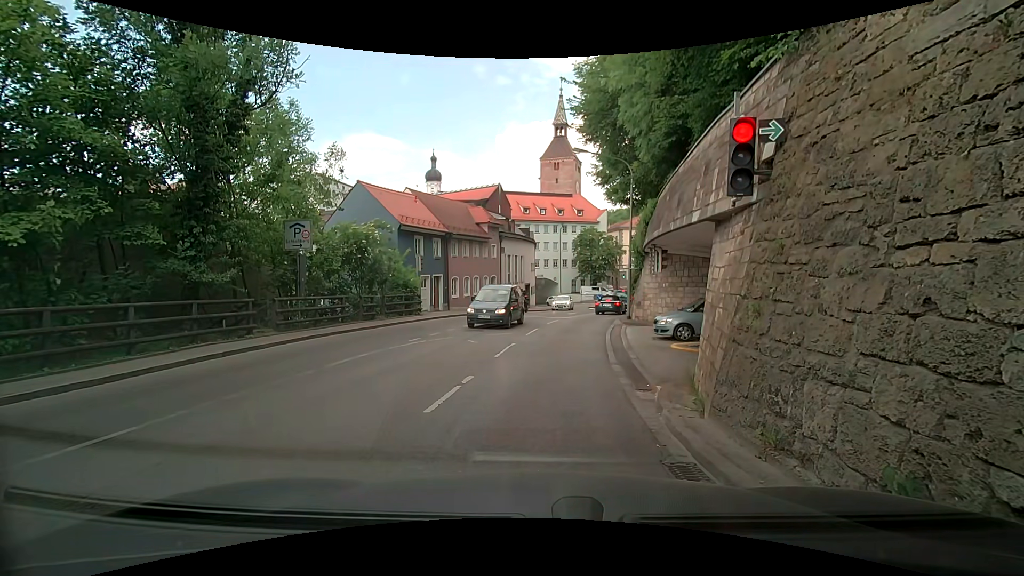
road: secondary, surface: asphalt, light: Day
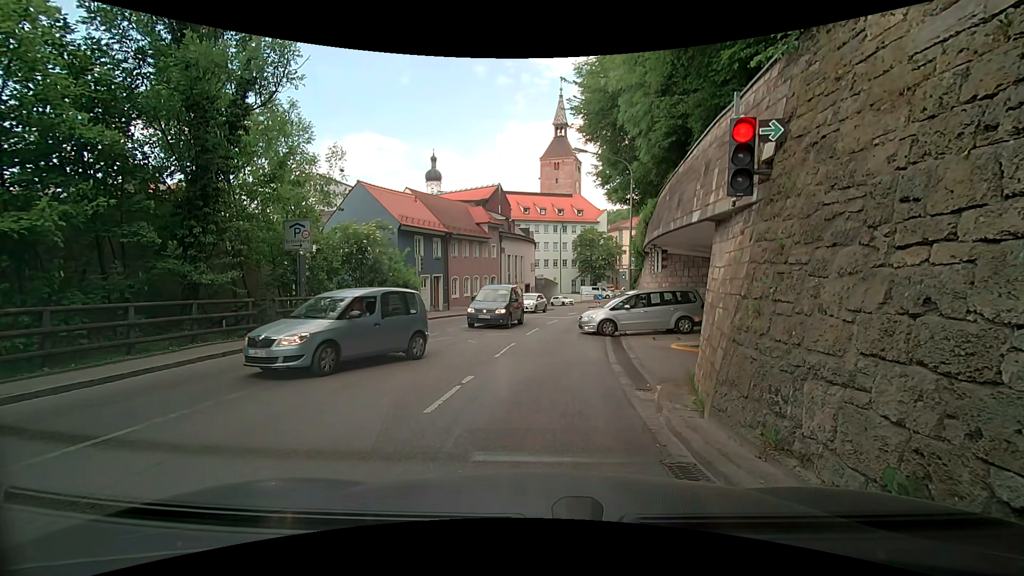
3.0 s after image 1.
(0.0, 0.0) m; 0°
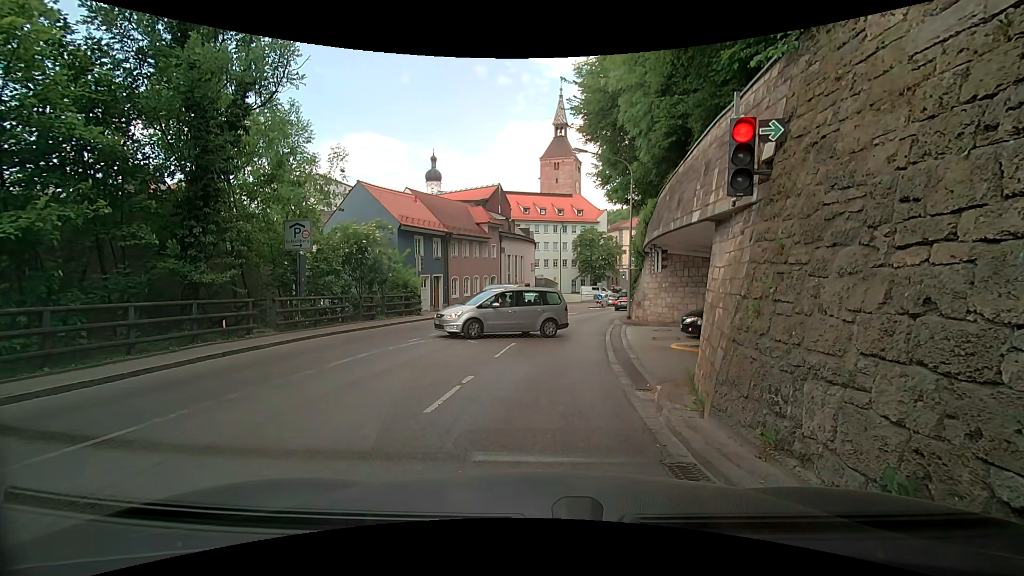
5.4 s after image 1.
(0.0, 0.0) m; 0°
